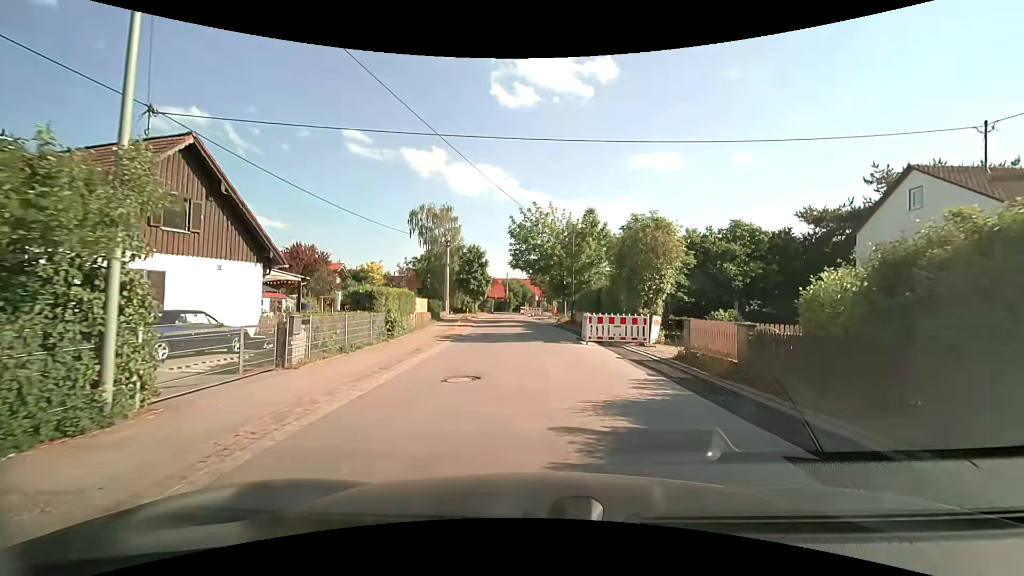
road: tertiary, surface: asphalt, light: Day
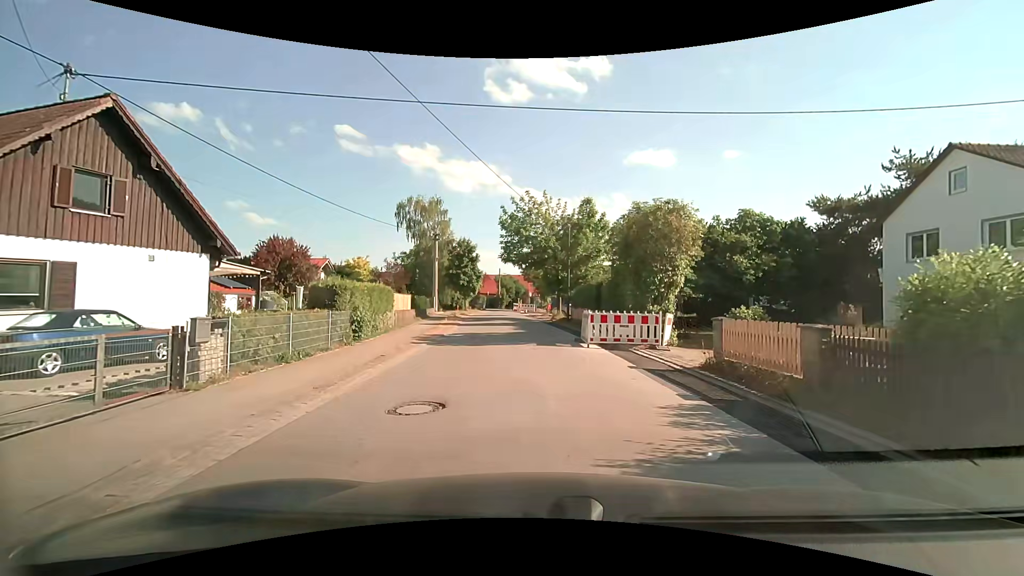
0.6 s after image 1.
(0.0, +2.7) m; +1°
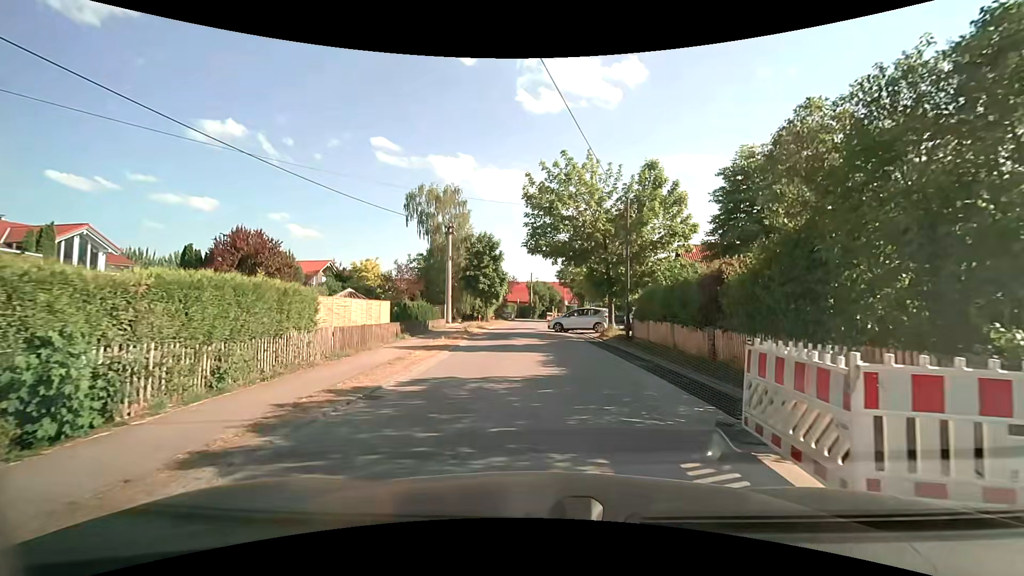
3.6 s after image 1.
(-0.2, +11.6) m; -4°
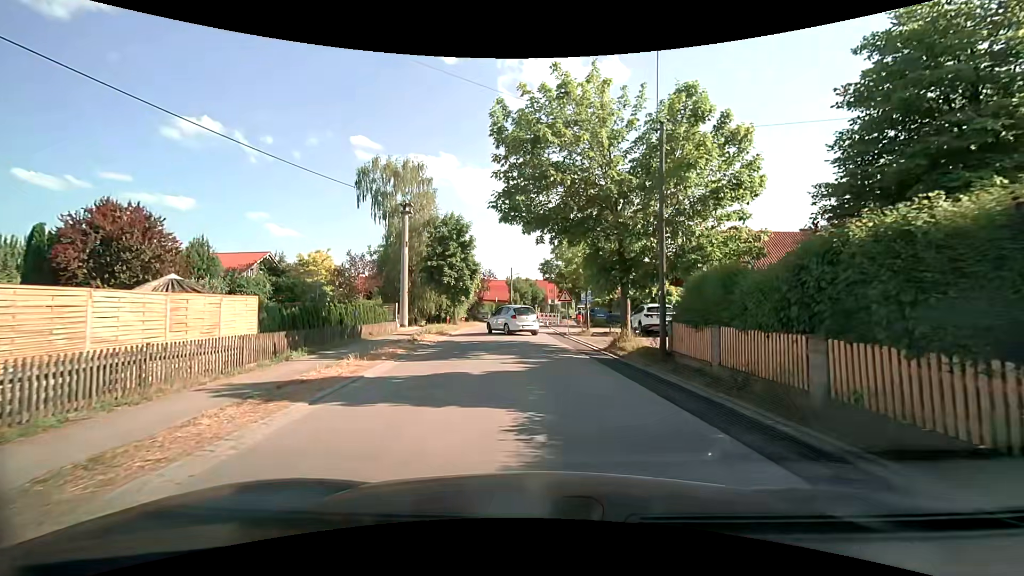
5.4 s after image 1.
(+0.1, +9.3) m; +2°
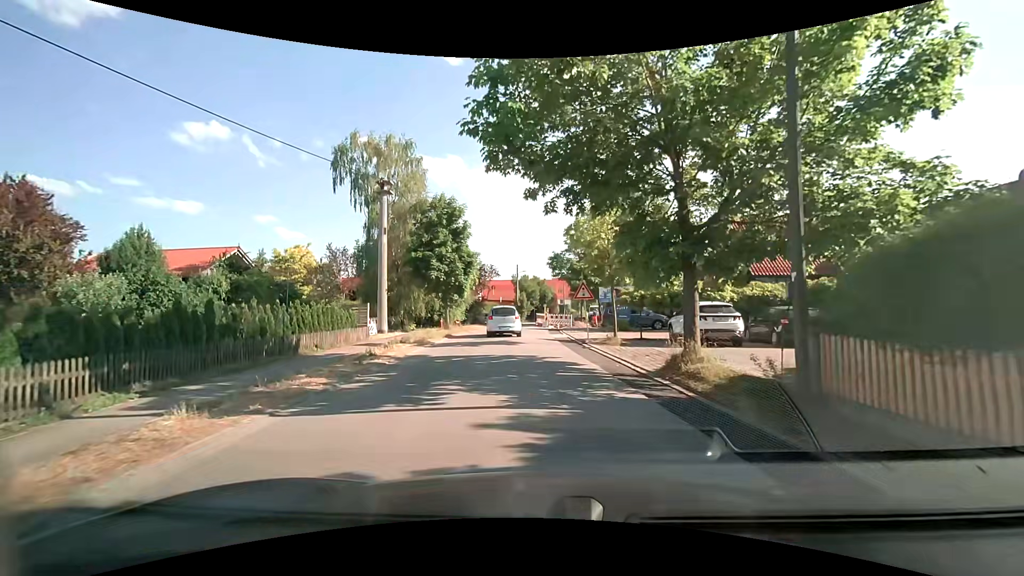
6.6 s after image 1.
(0.0, +6.7) m; -1°
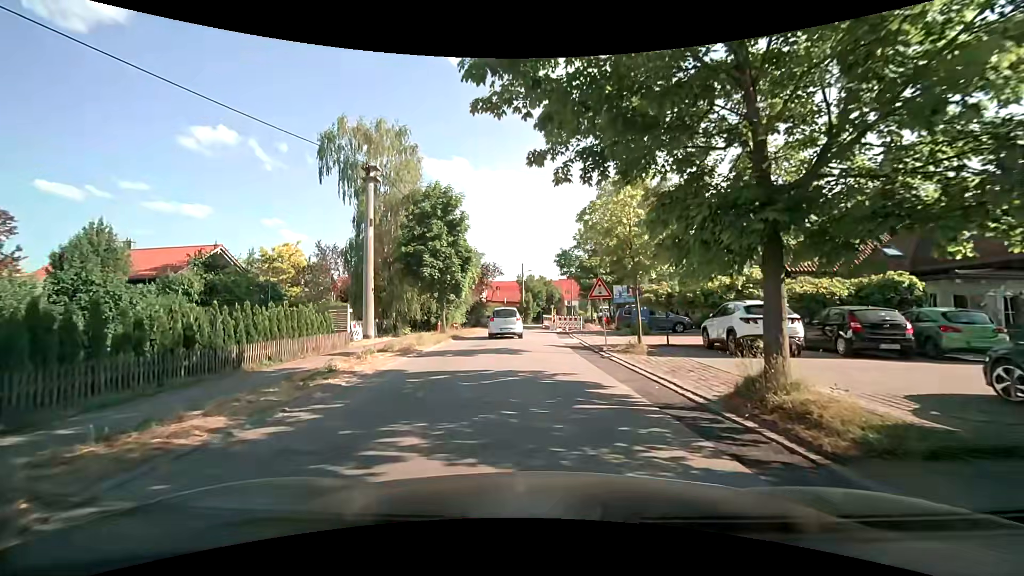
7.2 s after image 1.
(0.0, +3.5) m; -1°
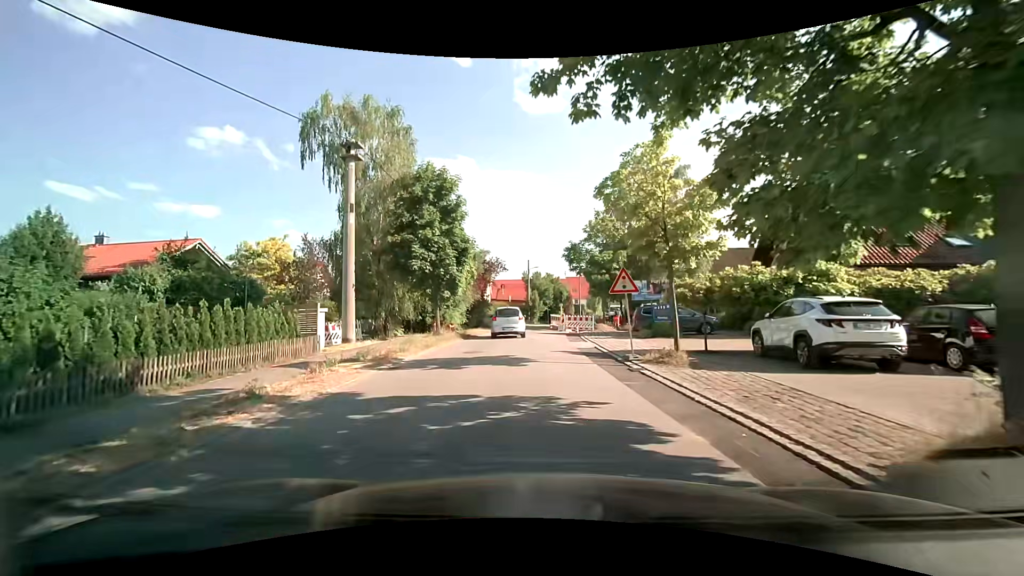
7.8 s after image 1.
(0.0, +3.6) m; -1°
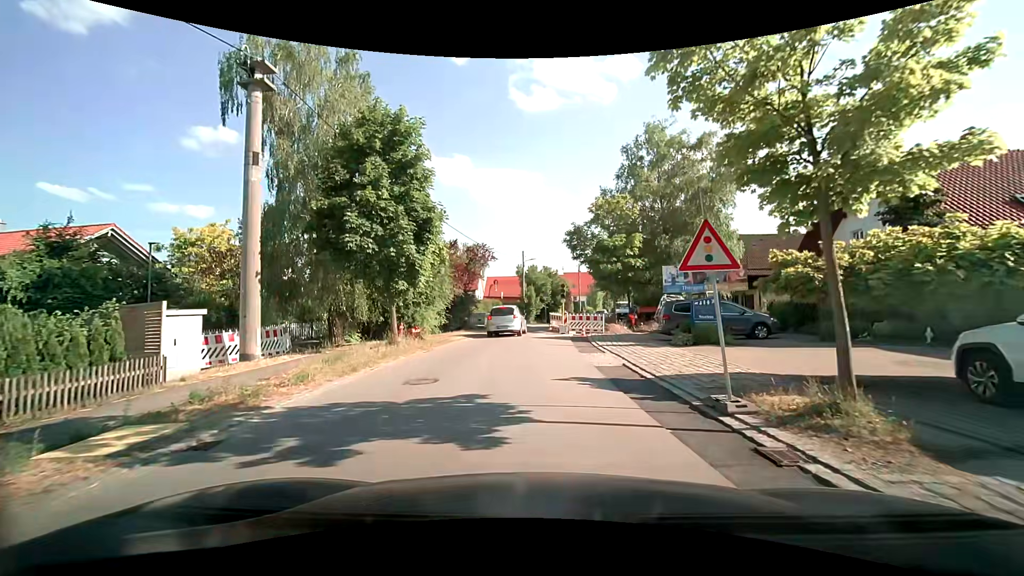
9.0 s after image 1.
(0.0, +7.2) m; +1°
